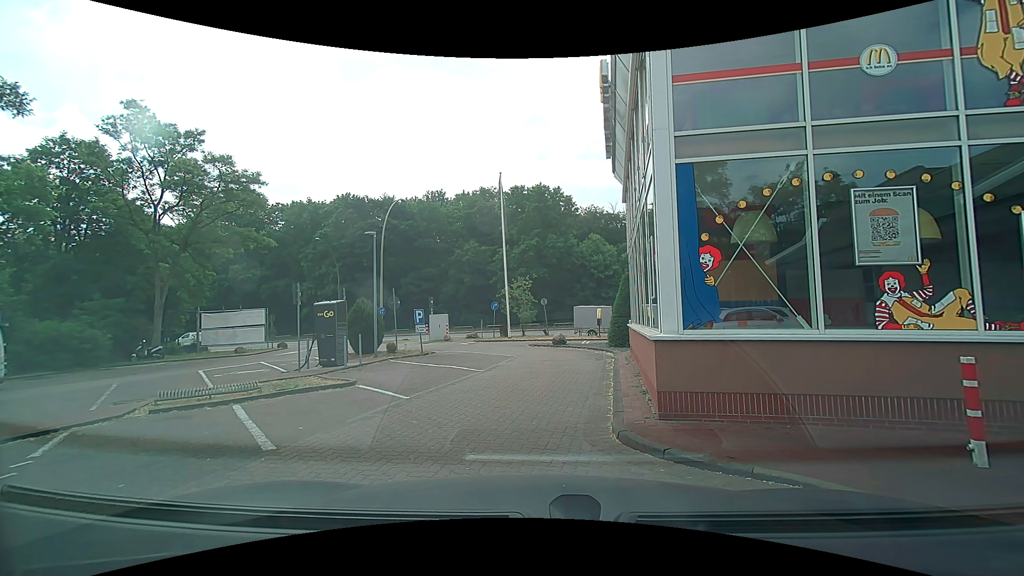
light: Day
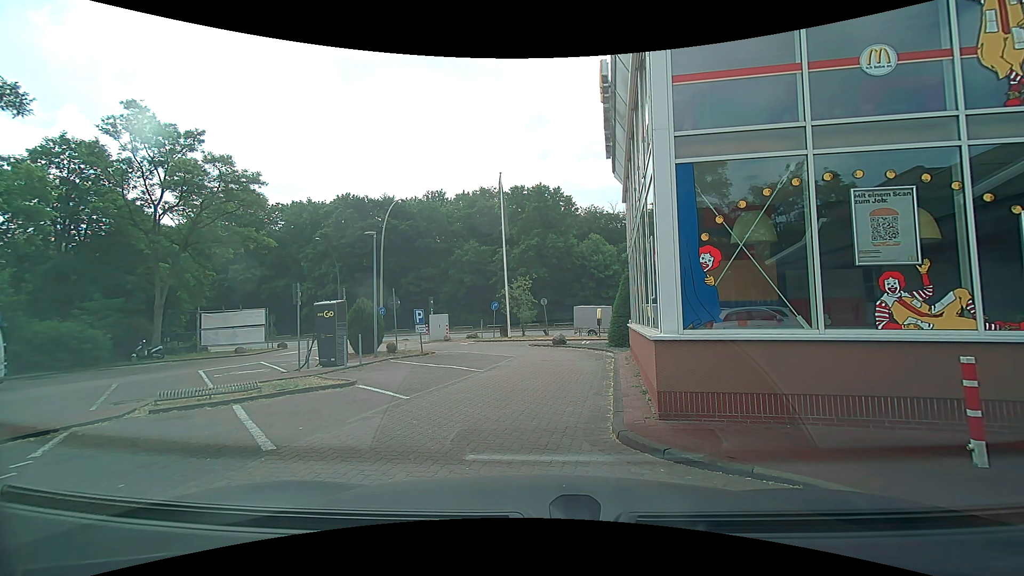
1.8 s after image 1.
(0.0, 0.0) m; 0°
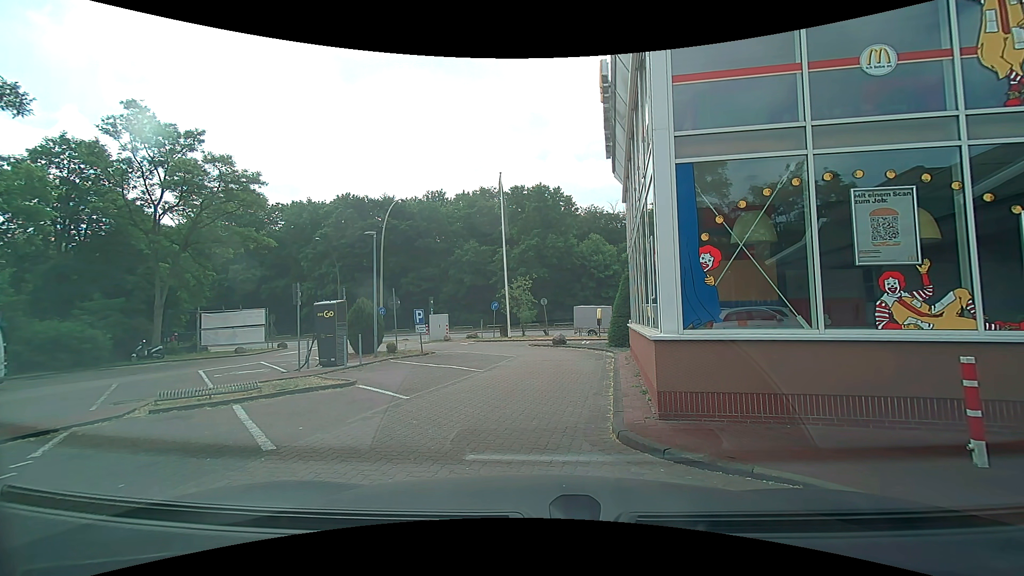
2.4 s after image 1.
(0.0, 0.0) m; 0°
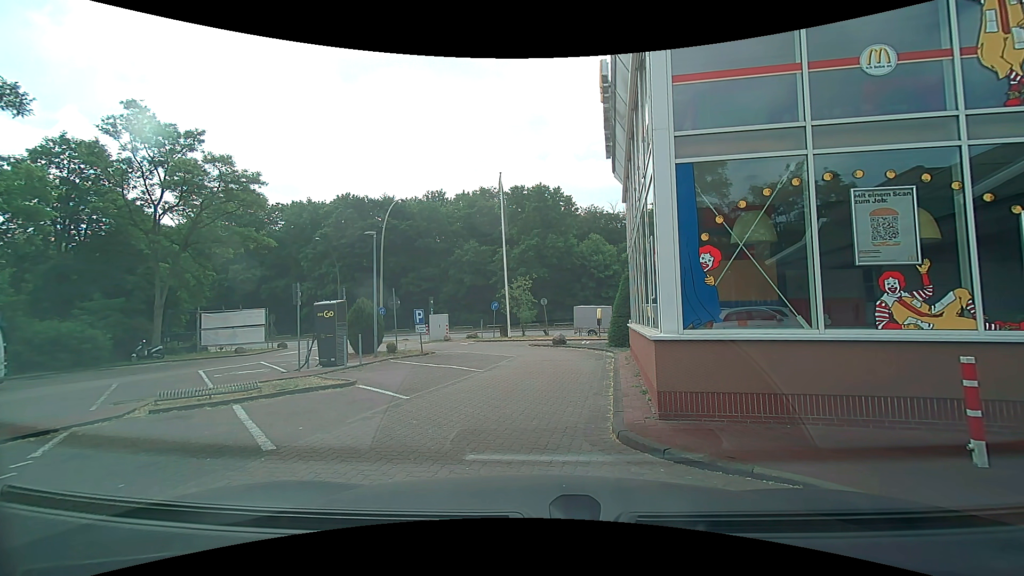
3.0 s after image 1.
(0.0, 0.0) m; 0°
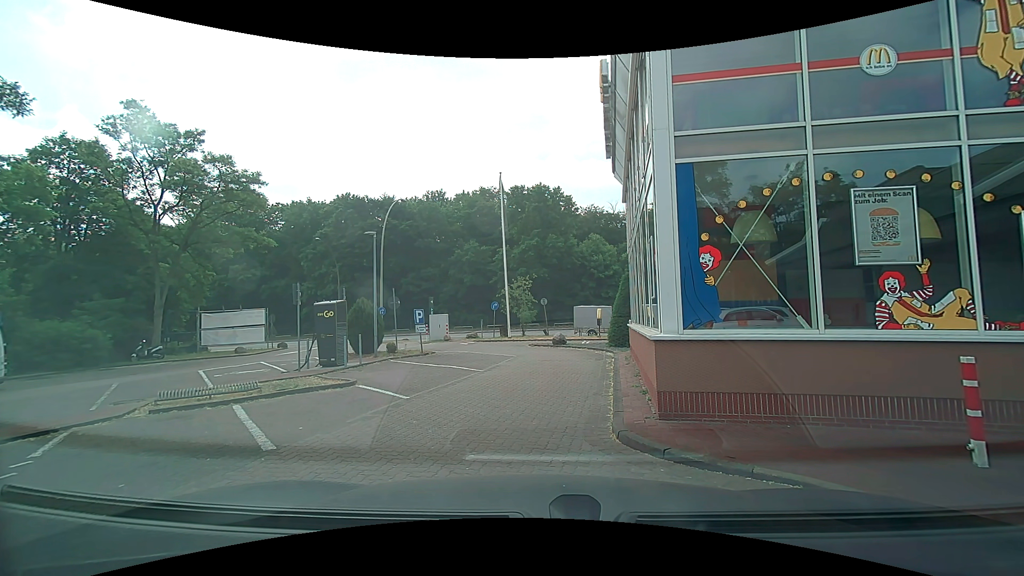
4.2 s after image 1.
(0.0, 0.0) m; 0°
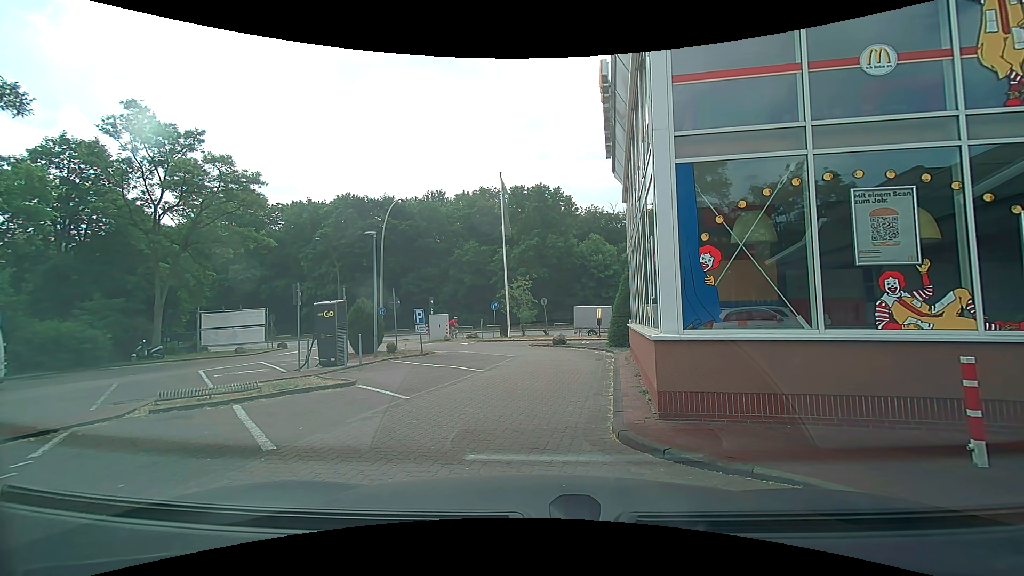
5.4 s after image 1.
(0.0, 0.0) m; 0°
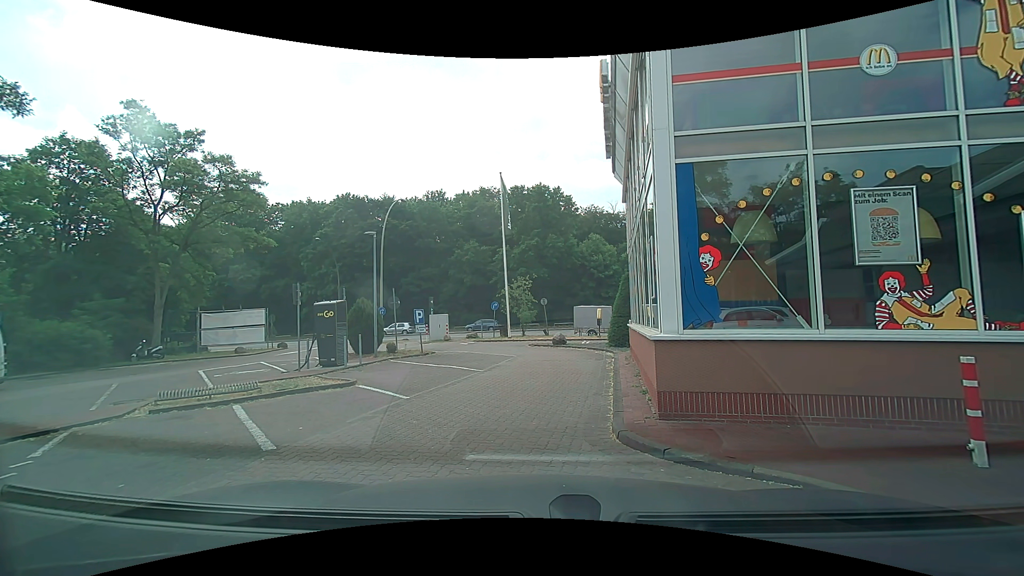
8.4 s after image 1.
(0.0, 0.0) m; 0°
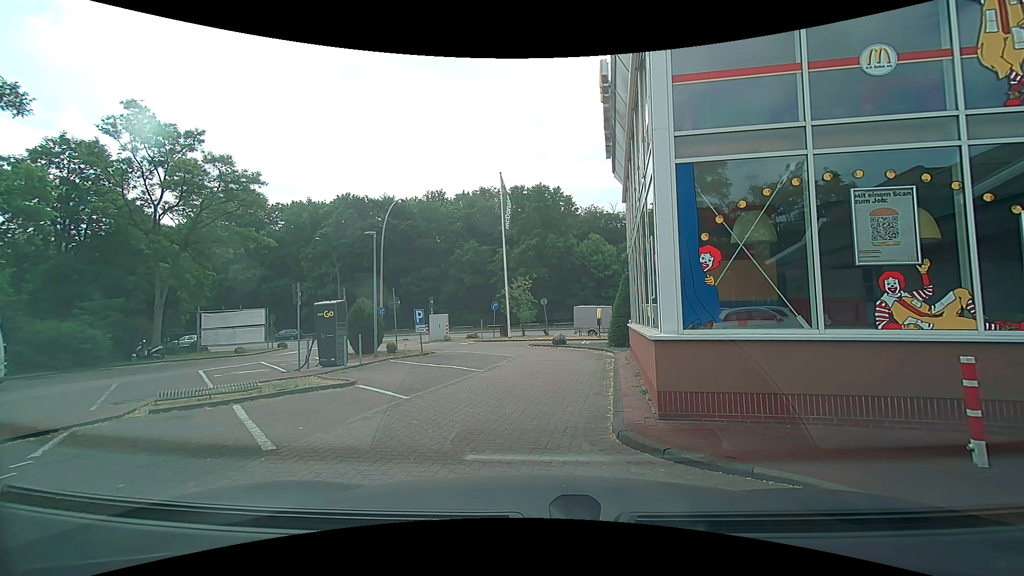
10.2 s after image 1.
(0.0, 0.0) m; 0°
